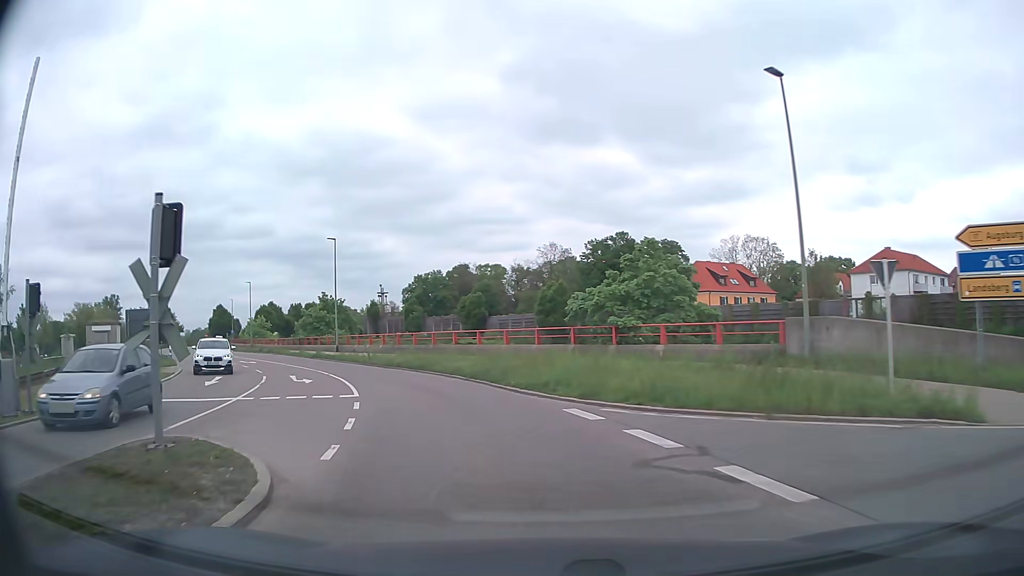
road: secondary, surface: asphalt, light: Day
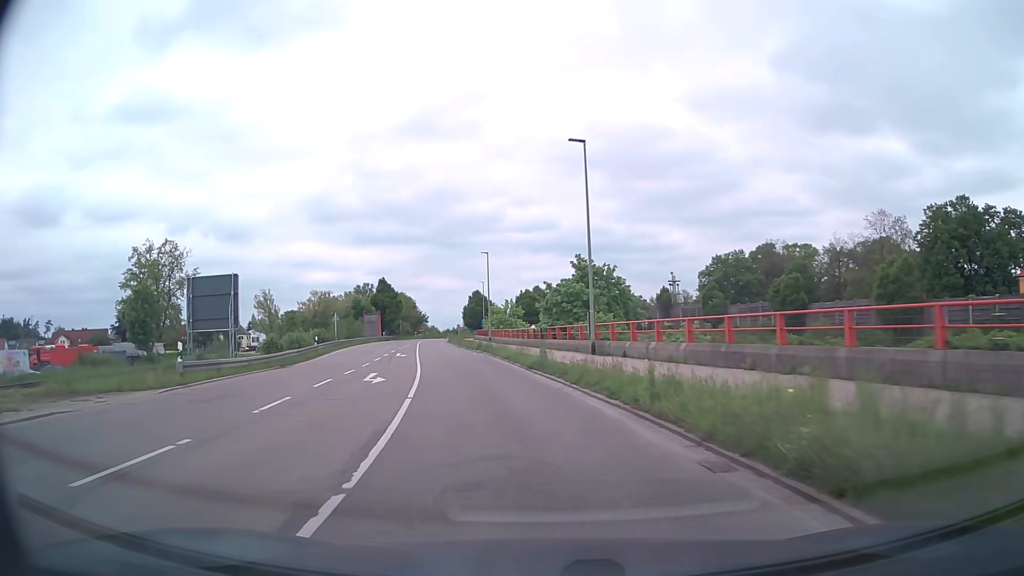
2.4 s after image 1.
(-6.1, +25.4) m; -25°
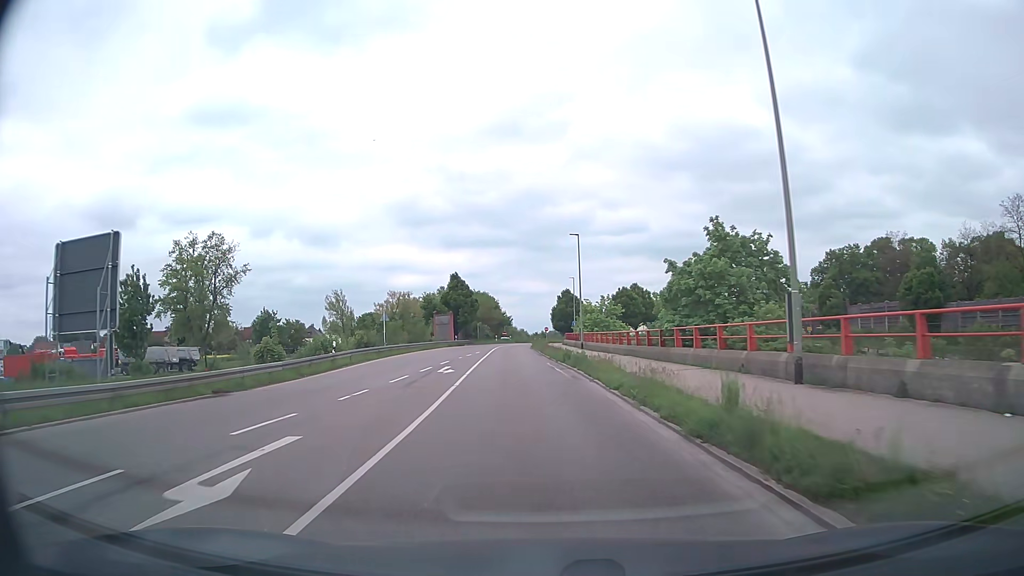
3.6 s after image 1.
(-1.1, +14.5) m; -8°
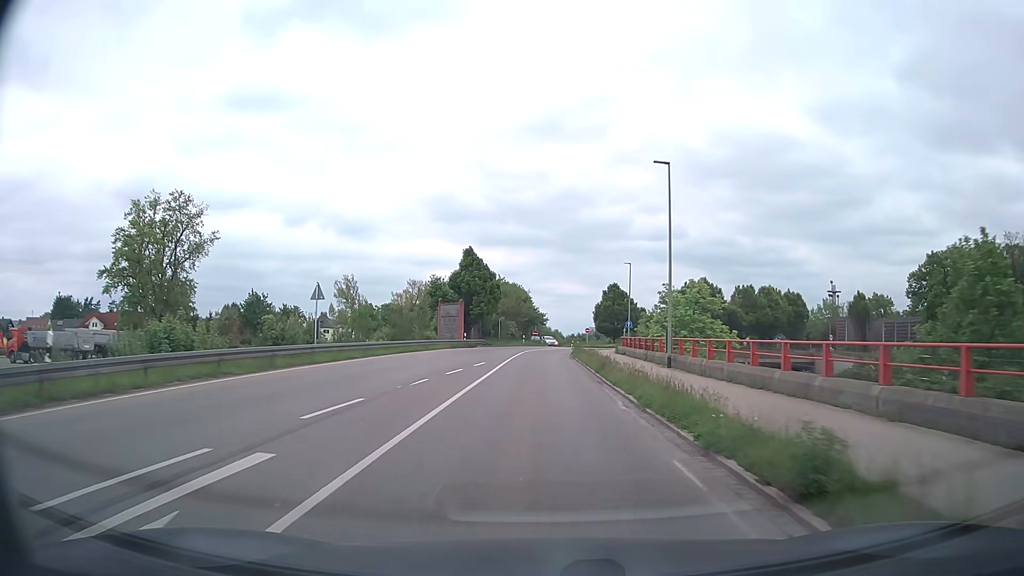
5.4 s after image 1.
(-0.9, +23.5) m; -3°
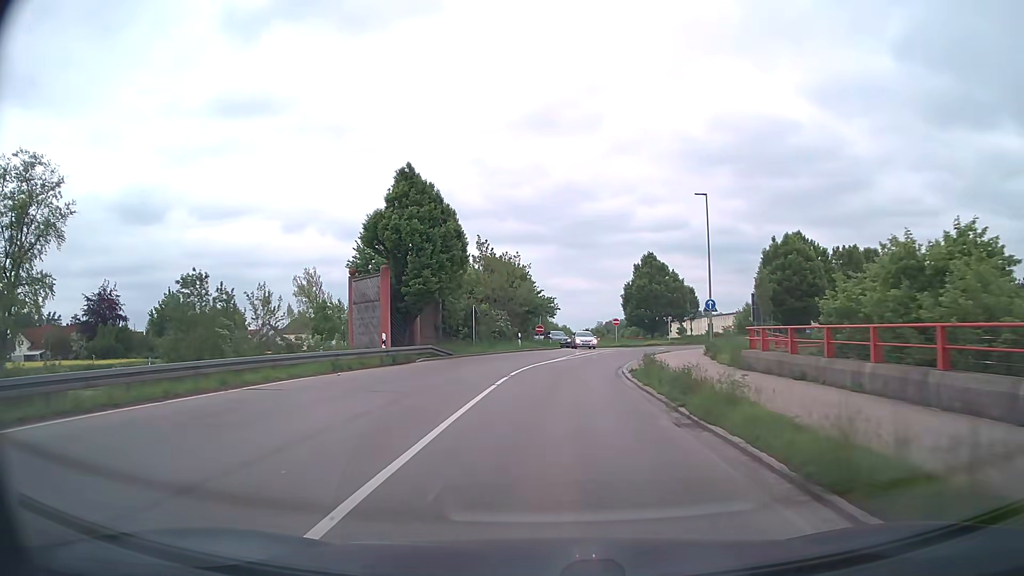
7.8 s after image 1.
(-0.1, +31.3) m; 0°
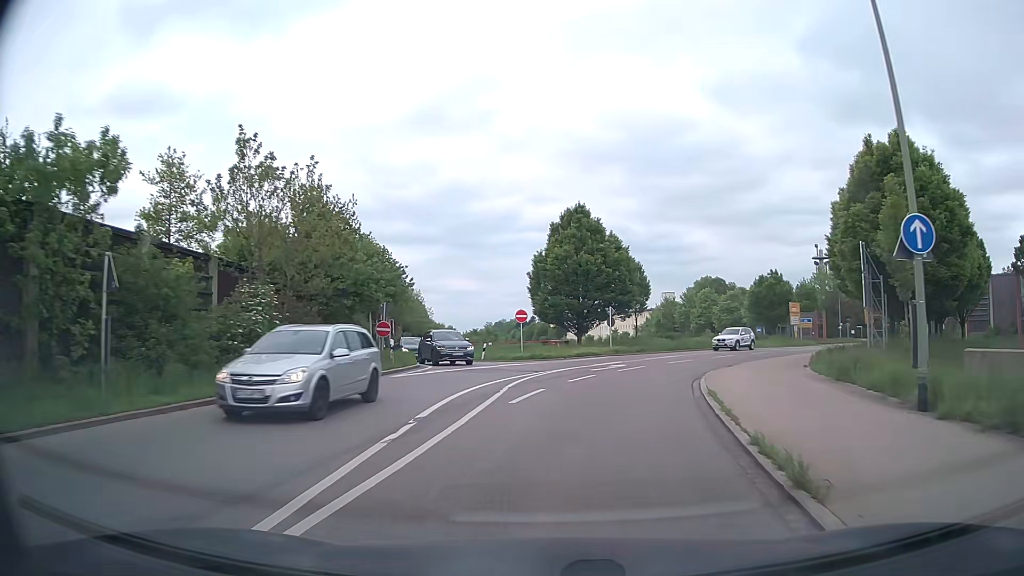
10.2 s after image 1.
(+1.7, +27.8) m; +9°
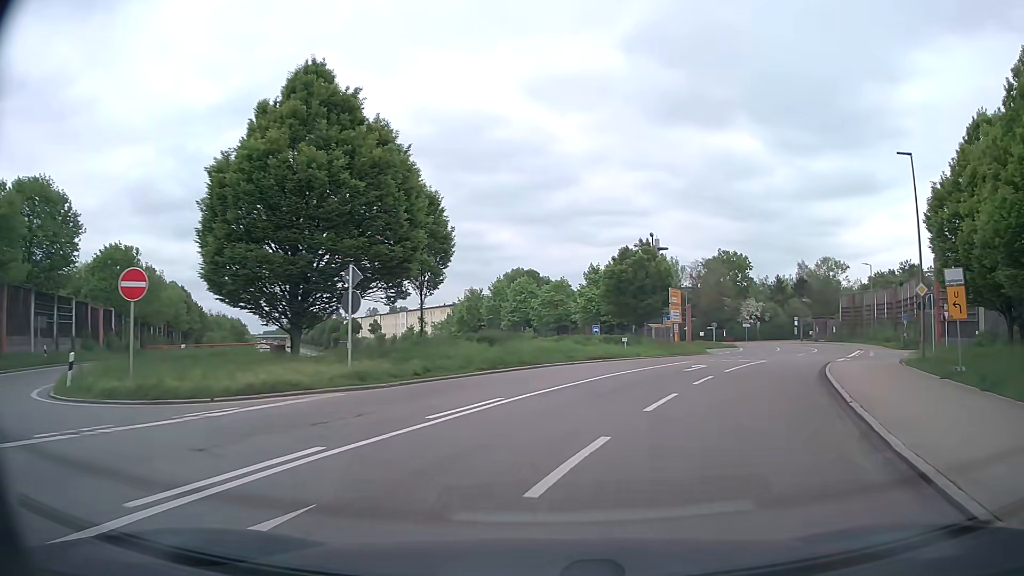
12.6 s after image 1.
(+3.5, +24.0) m; +16°
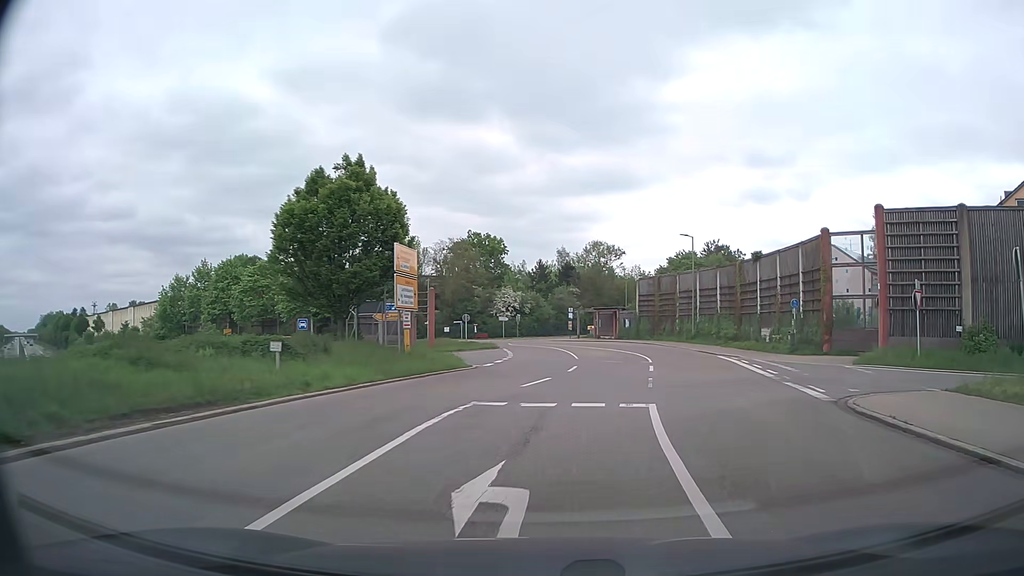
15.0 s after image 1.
(+4.1, +21.2) m; +22°
(+1, +10) (+1, +20) (-1, +30) (-7, +38) (-14, +45) (-21, +51) (-29, +58) (-36, +65) (-43, +72) (-51, +79) m
